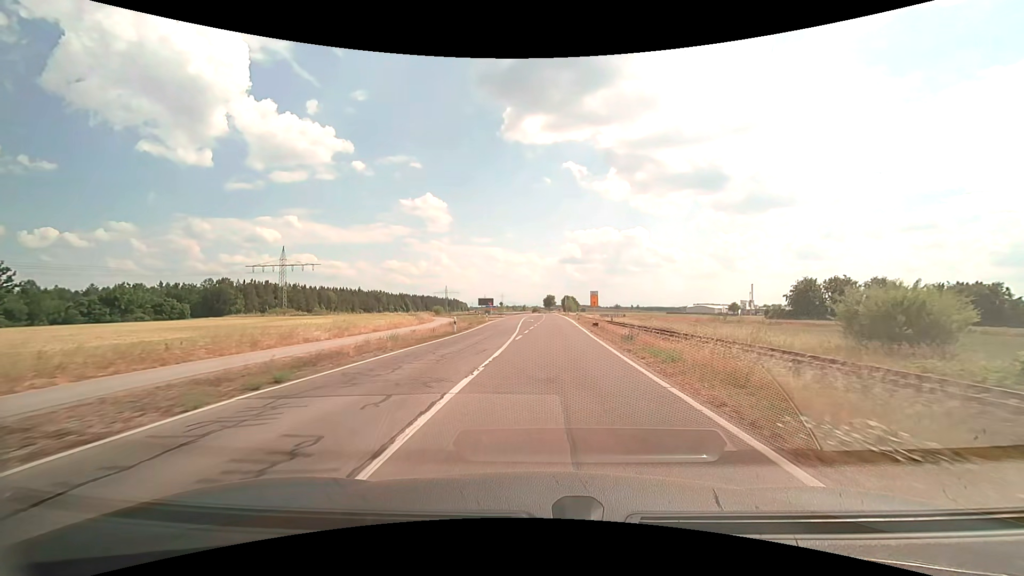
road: secondary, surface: asphalt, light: Day
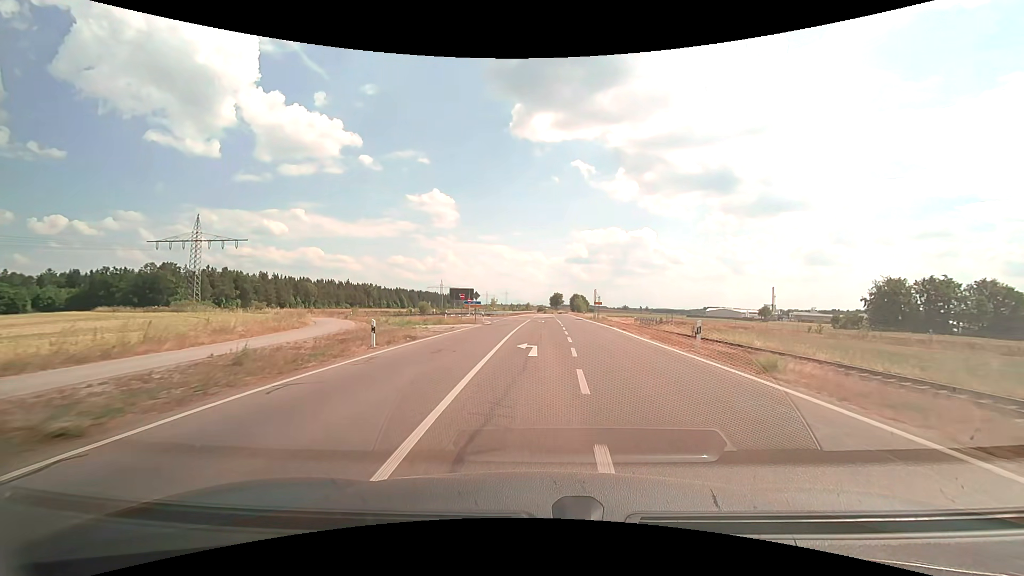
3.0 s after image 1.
(-0.4, +44.8) m; -1°
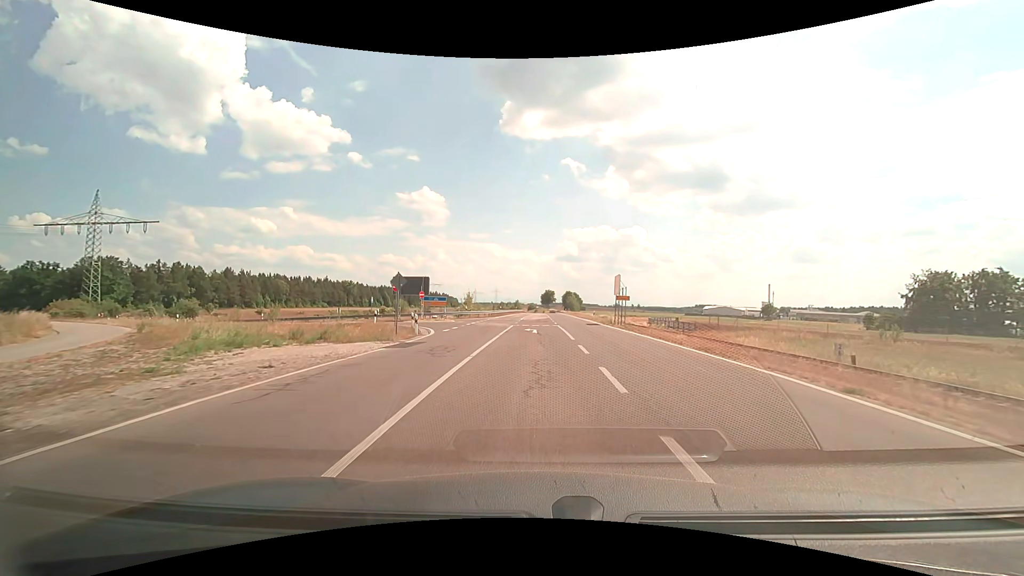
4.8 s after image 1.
(+0.3, +23.7) m; +1°
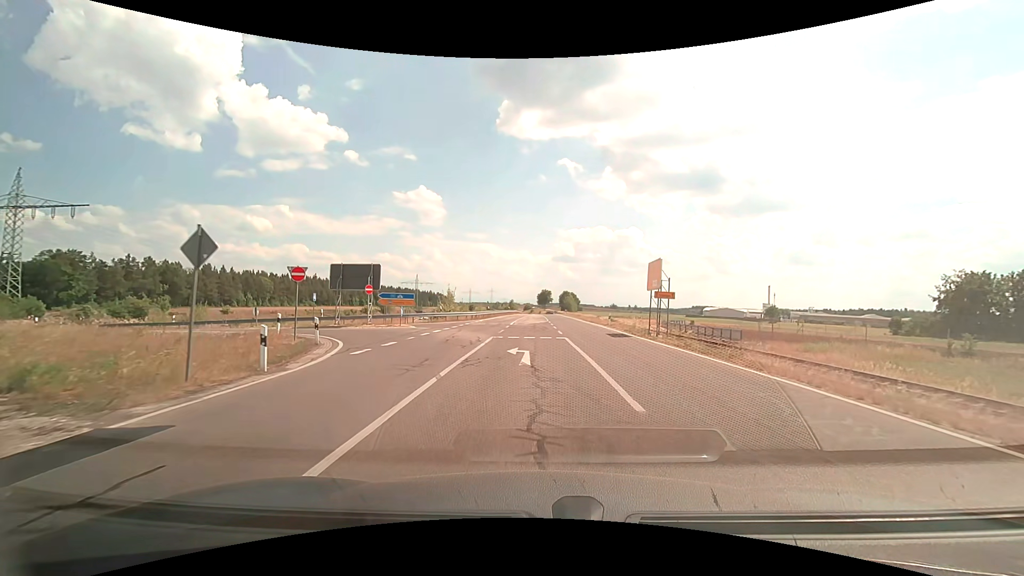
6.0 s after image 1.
(0.0, +13.3) m; 0°
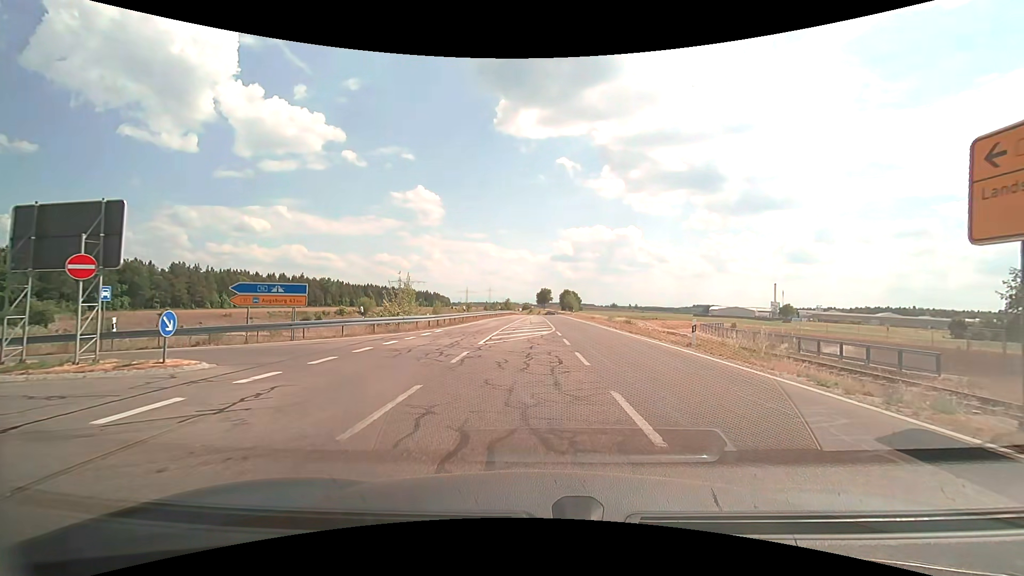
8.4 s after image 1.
(0.0, +20.0) m; 0°
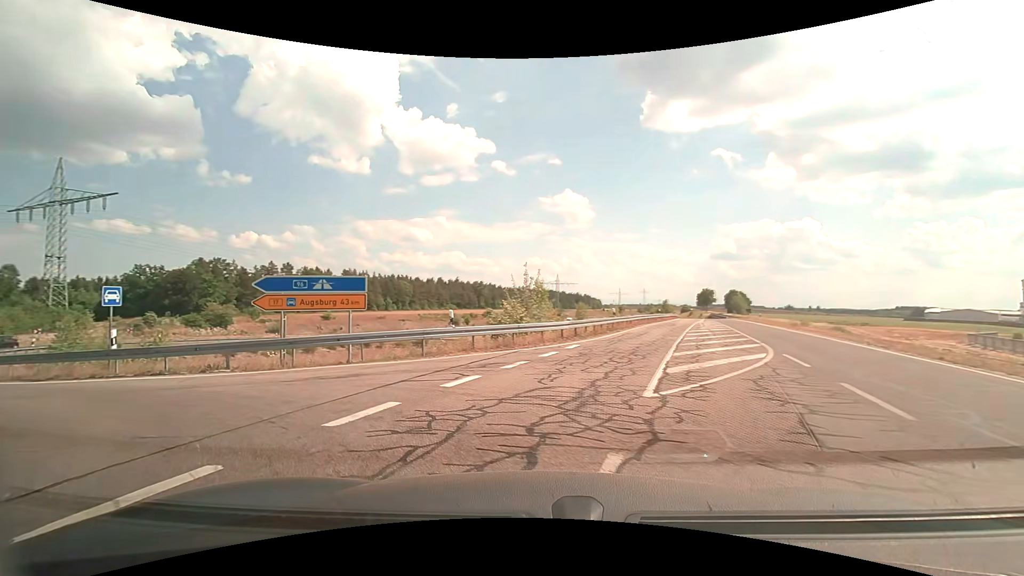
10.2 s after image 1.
(-0.6, +10.0) m; -17°
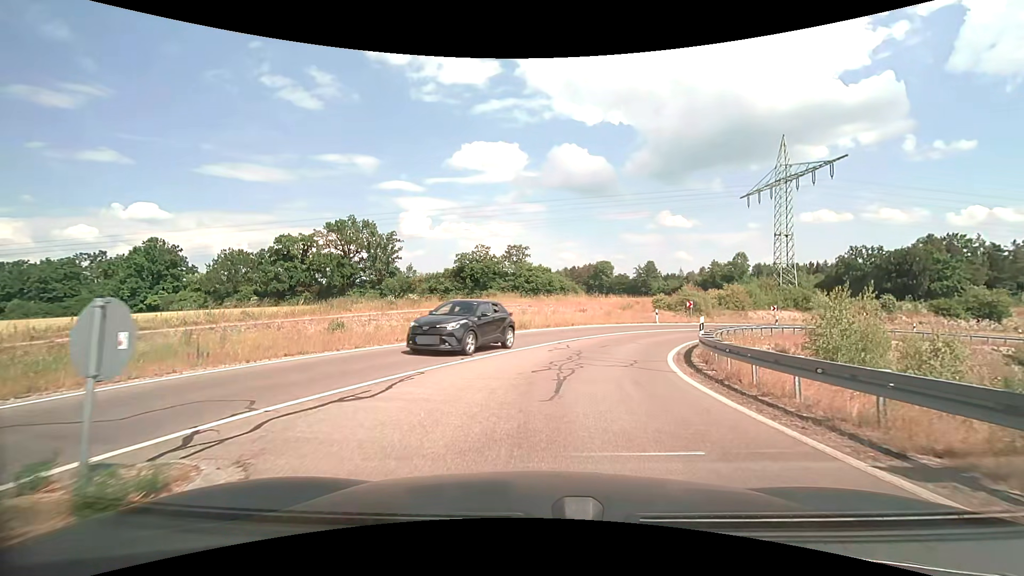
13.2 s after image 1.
(-10.3, +11.1) m; -70°
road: trunk_link
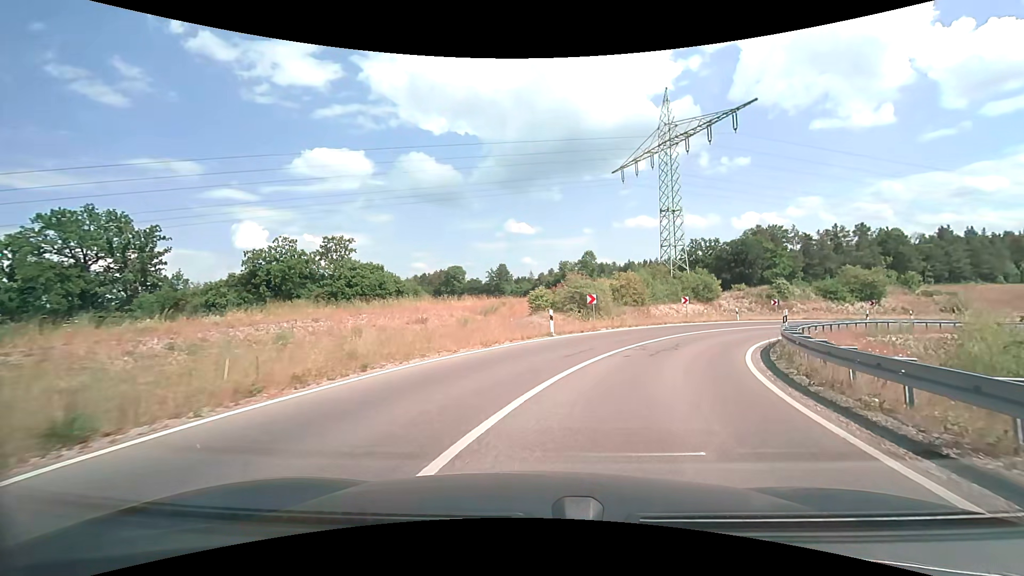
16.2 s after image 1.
(+1.9, +20.4) m; +16°
(+1, +10) (+5, +19) (+10, +28) (+16, +35) (+24, +42) (+32, +48) (+41, +51) (+51, +53) (+61, +54) (+71, +52) m
